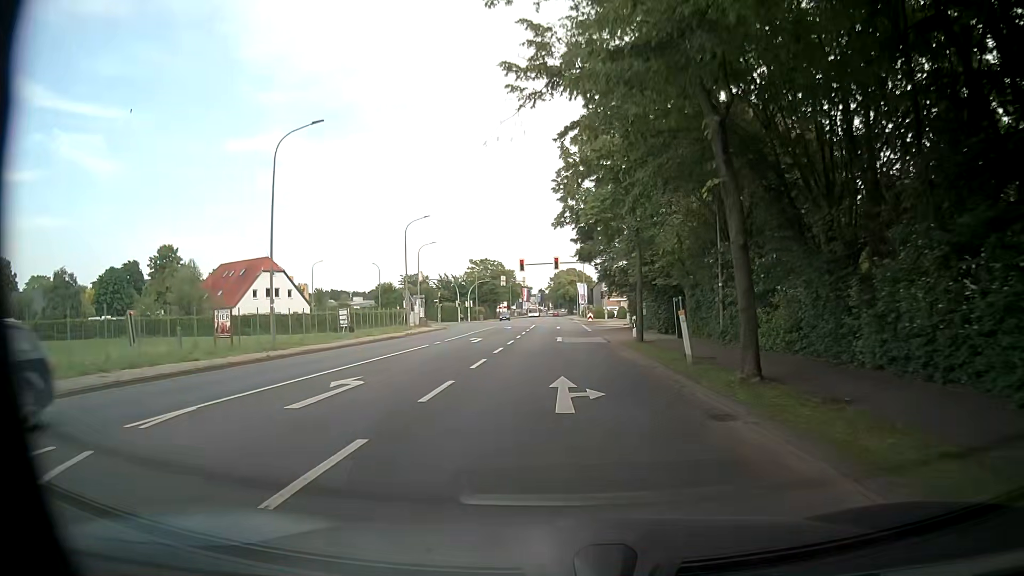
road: tertiary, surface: asphalt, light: Day
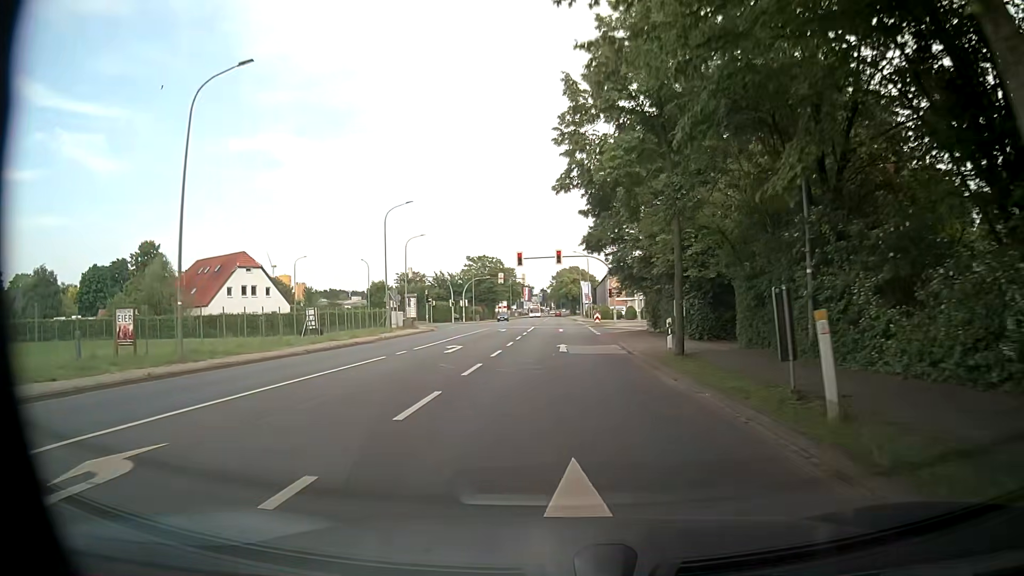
(+0.1, +7.6) m; -1°
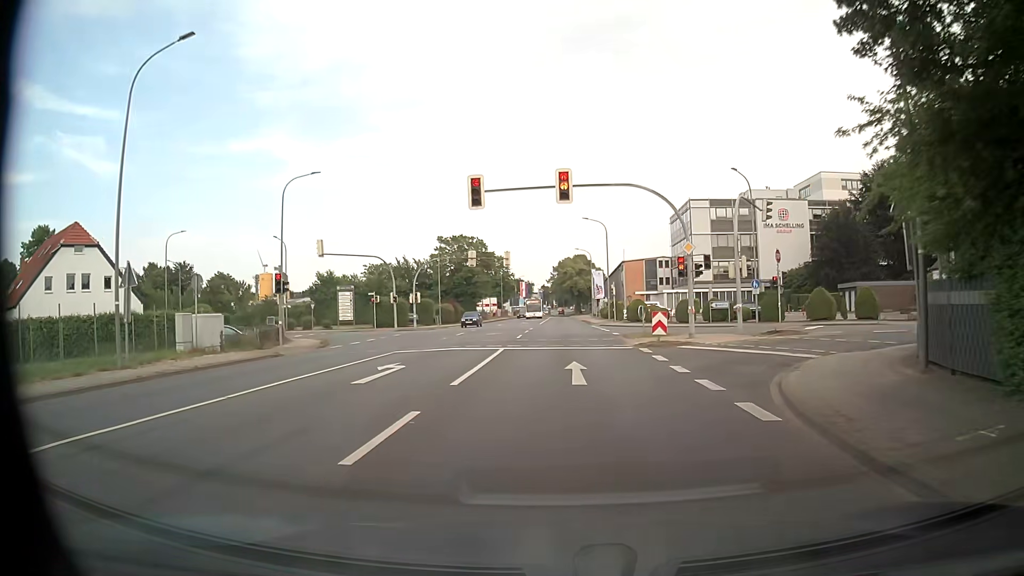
(+0.4, +32.3) m; +1°
(0, +10) (0, +20) (0, +30) (0, +40) (+1, +50) (+1, +60) (+1, +70) (+1, +80) (+1, +90) (+1, +100) m
